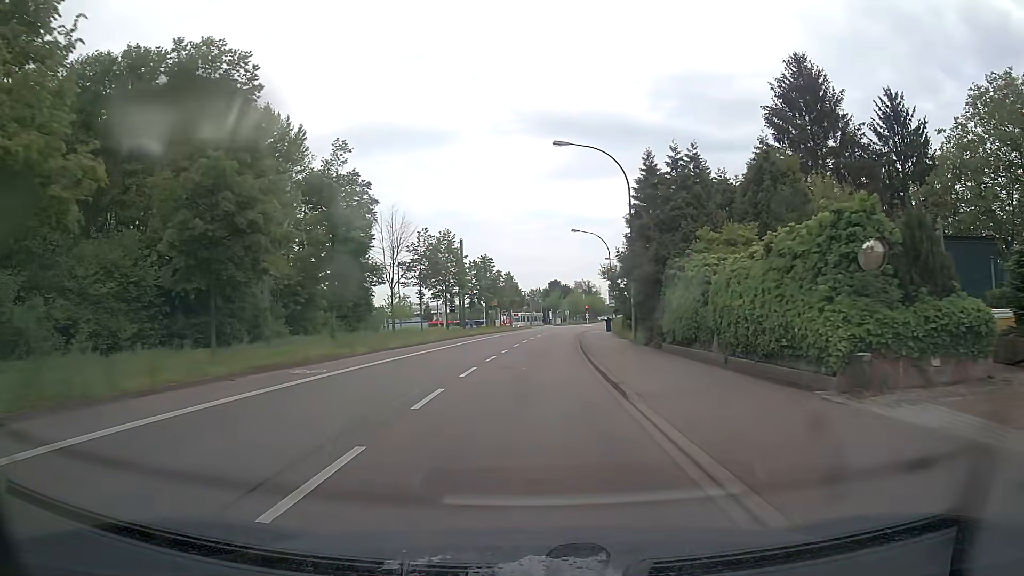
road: tertiary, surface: asphalt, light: Day
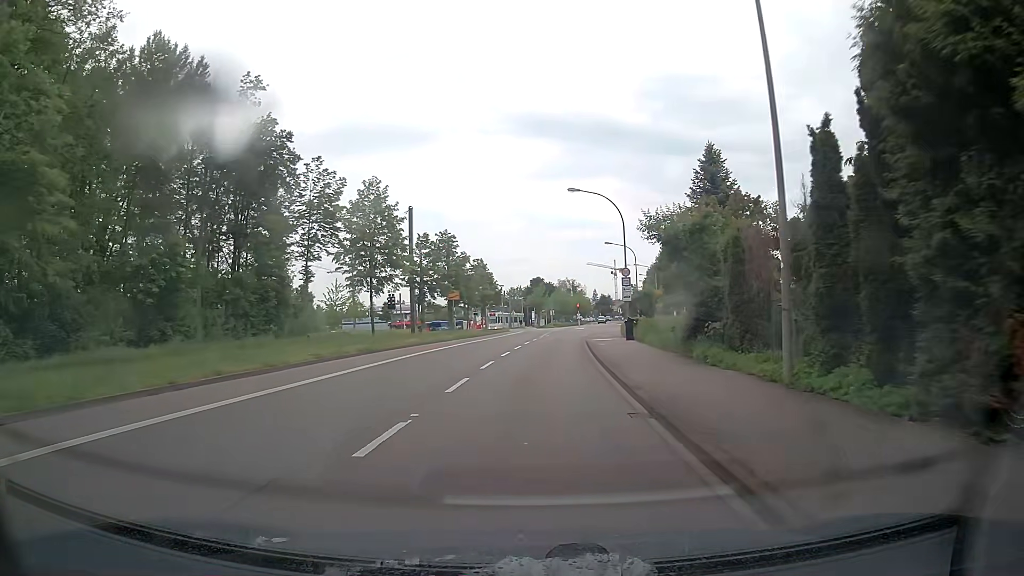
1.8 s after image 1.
(+0.3, +21.4) m; +2°
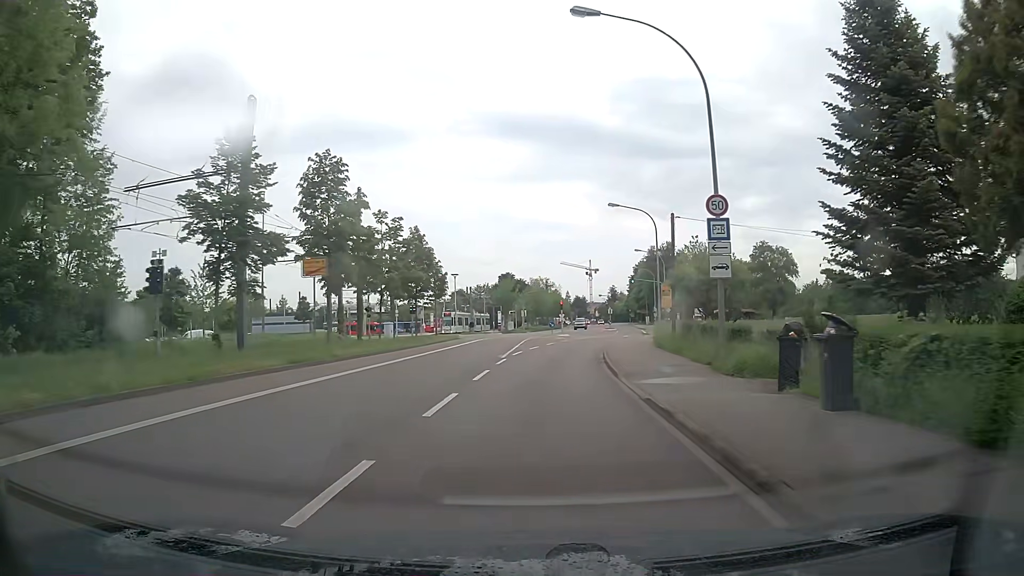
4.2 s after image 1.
(+0.6, +27.2) m; +3°
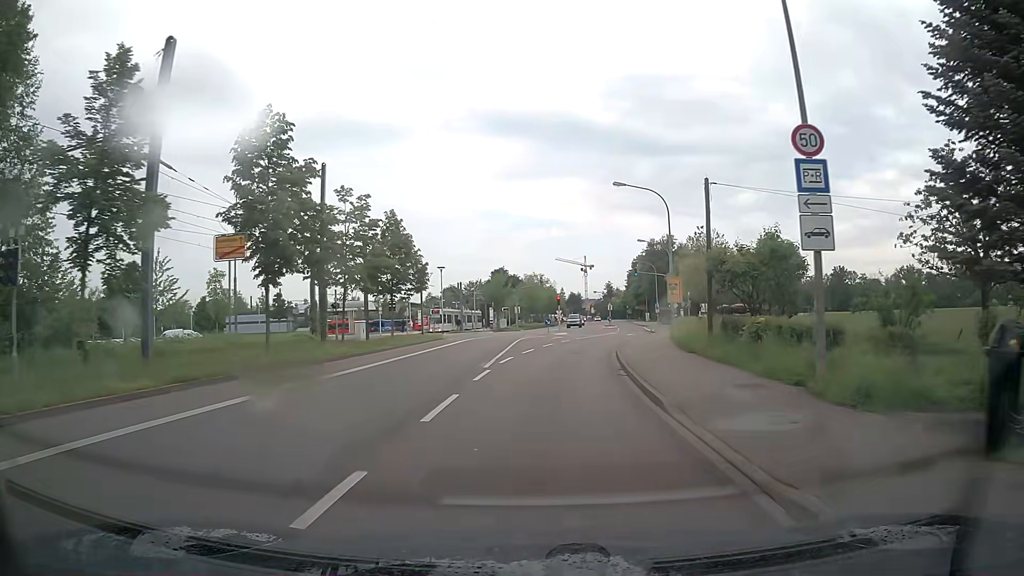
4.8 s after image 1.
(0.0, +6.5) m; 0°
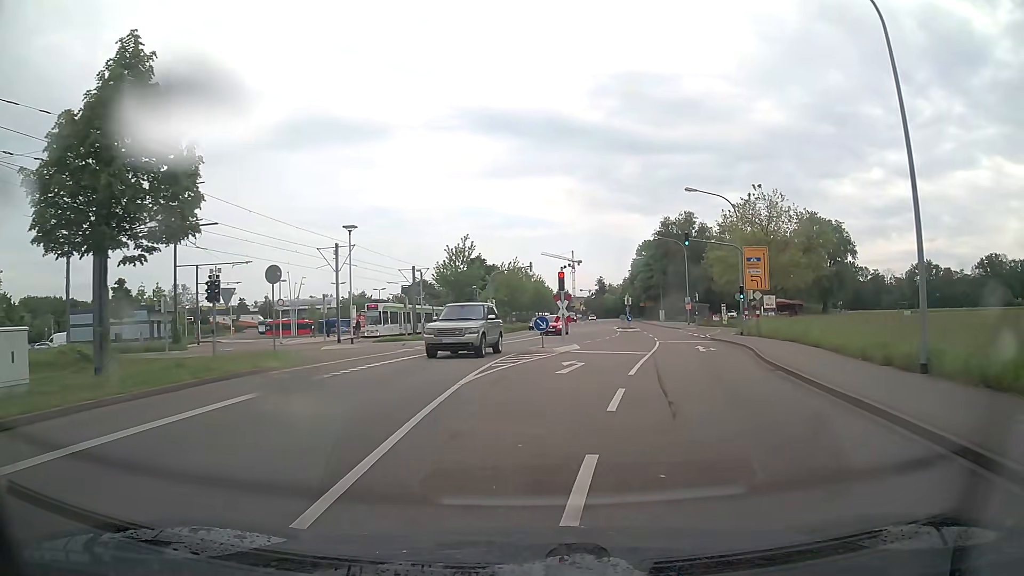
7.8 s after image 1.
(+0.2, +28.7) m; +2°
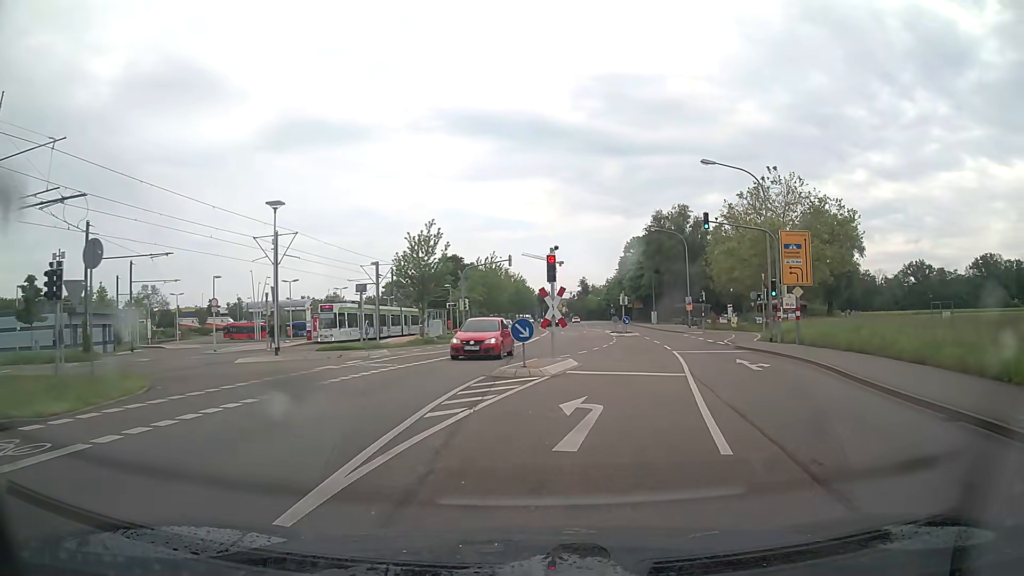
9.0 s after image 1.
(0.0, +8.7) m; +1°
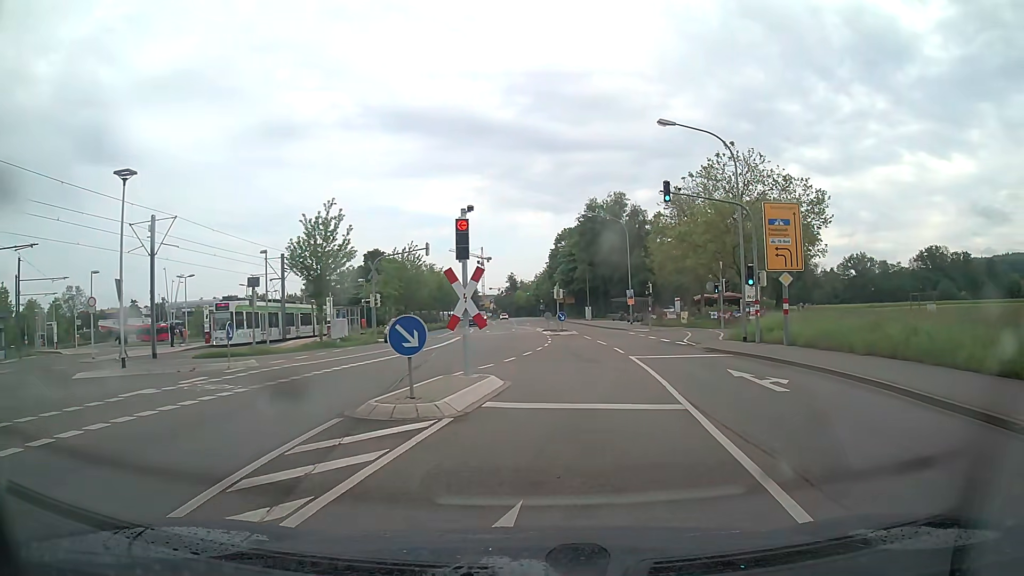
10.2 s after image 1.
(+0.3, +6.7) m; +6°
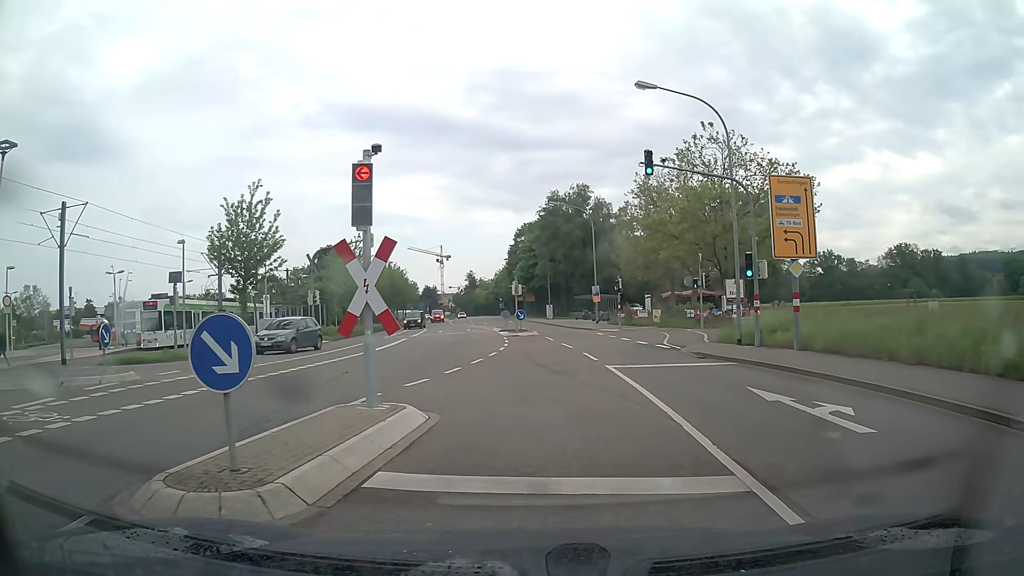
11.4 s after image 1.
(+0.1, +4.6) m; +4°
